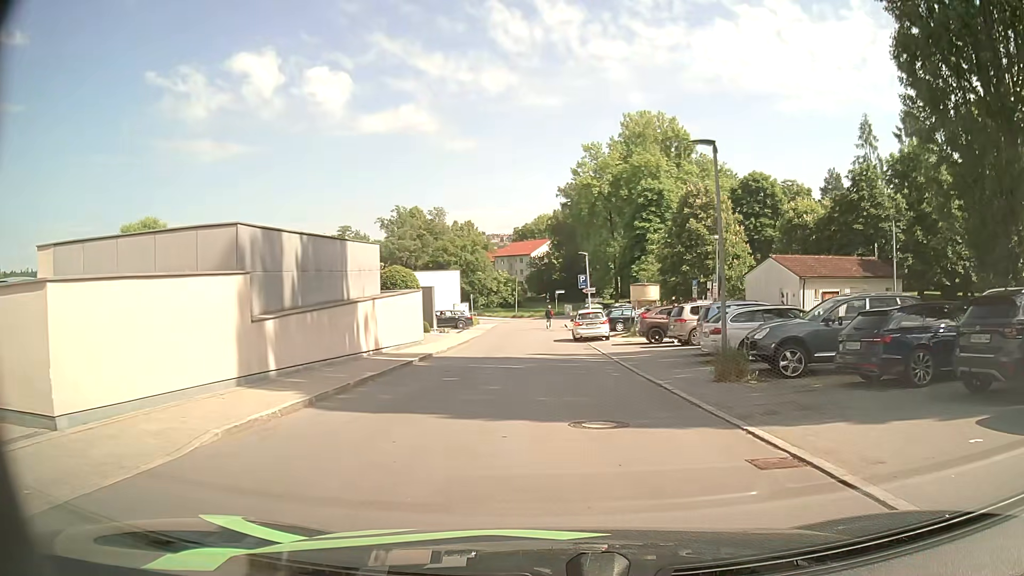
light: Day
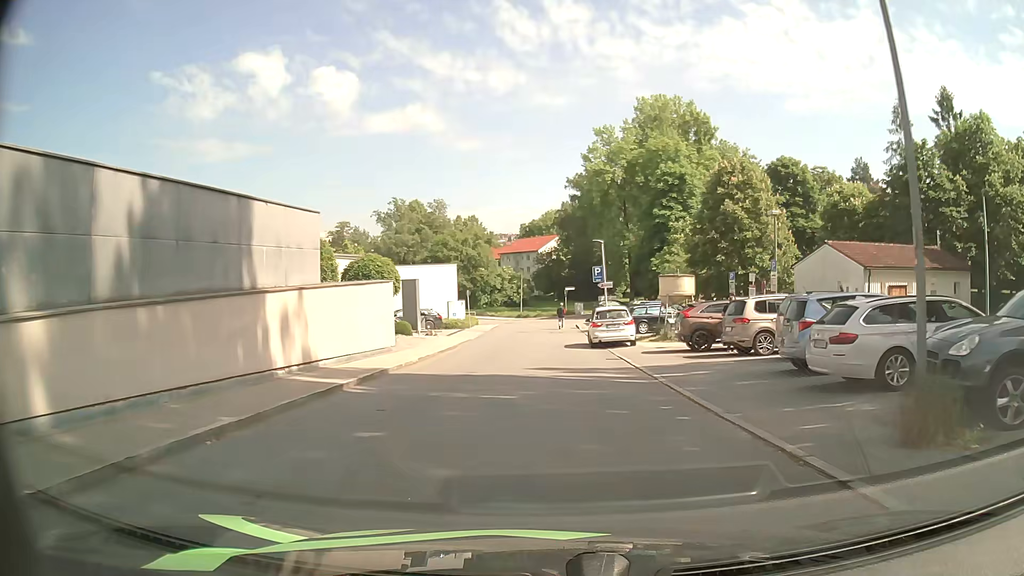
(0.0, +7.5) m; 0°
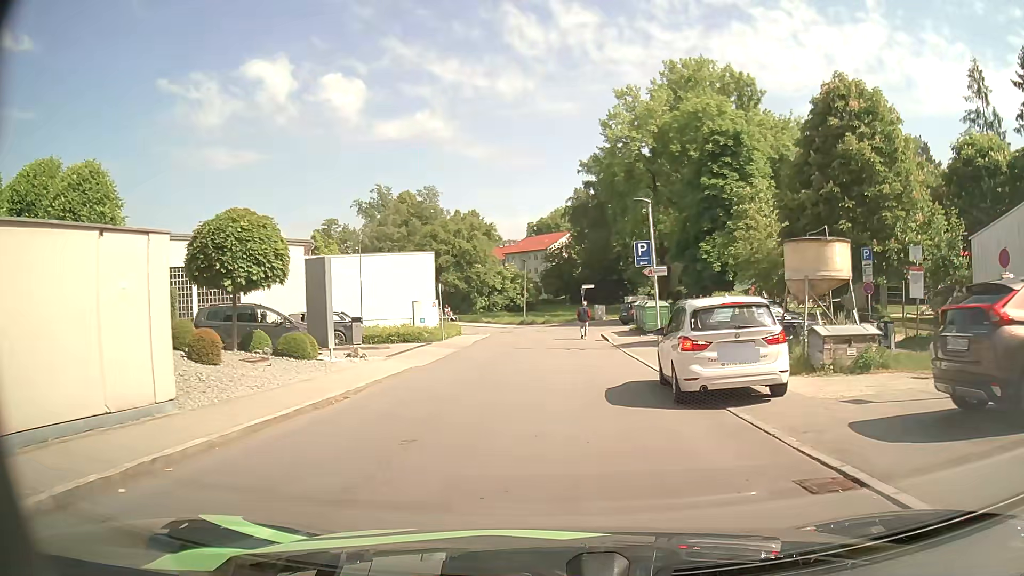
(-0.1, +15.8) m; -1°
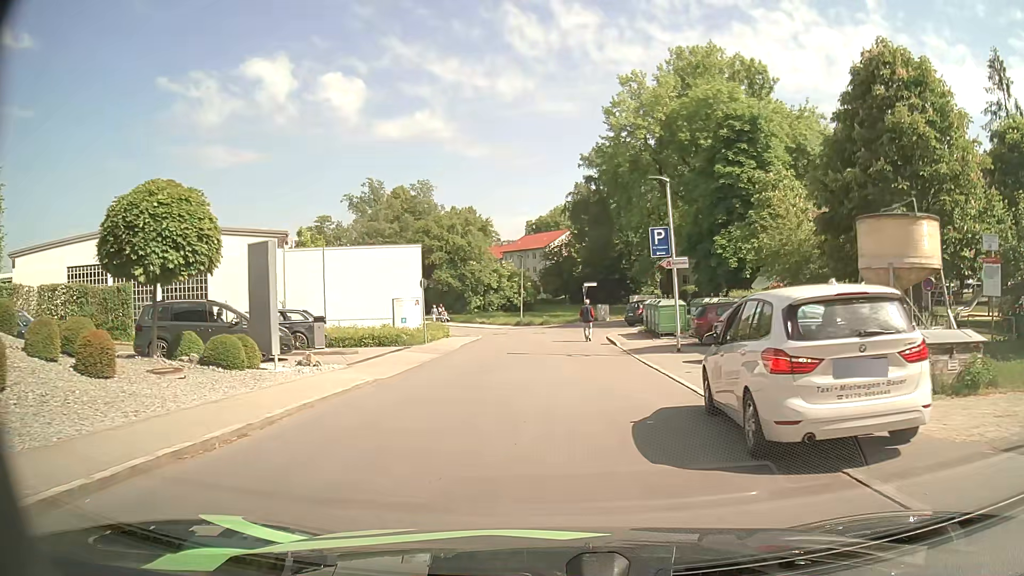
(0.0, +4.1) m; 0°
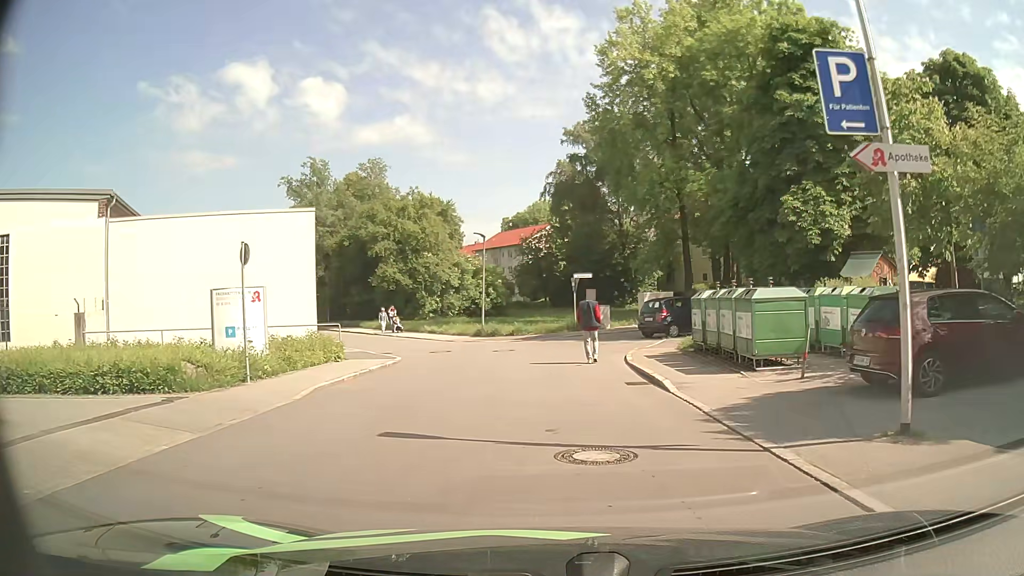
(+0.2, +14.7) m; +1°
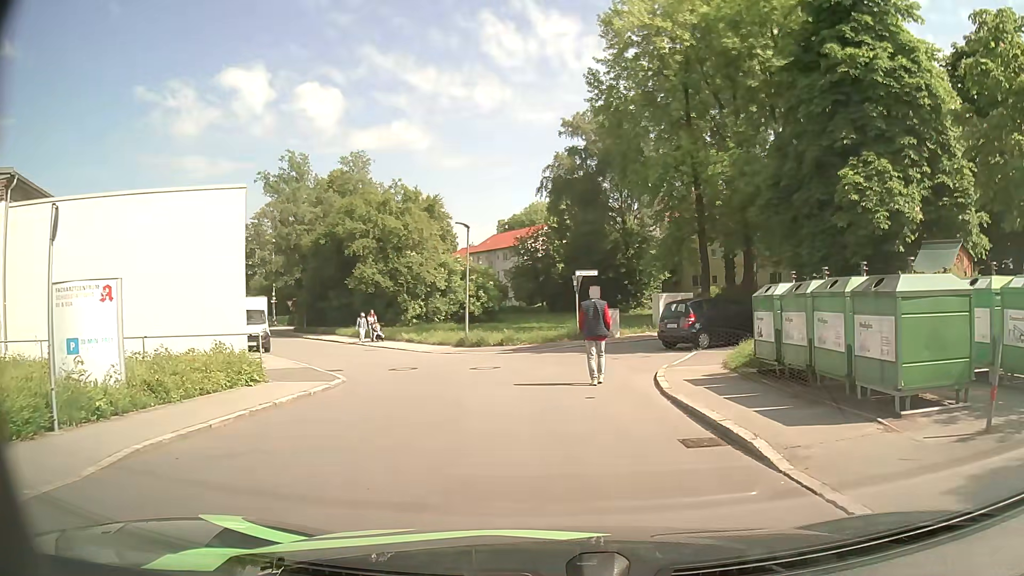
(0.0, +5.5) m; +1°
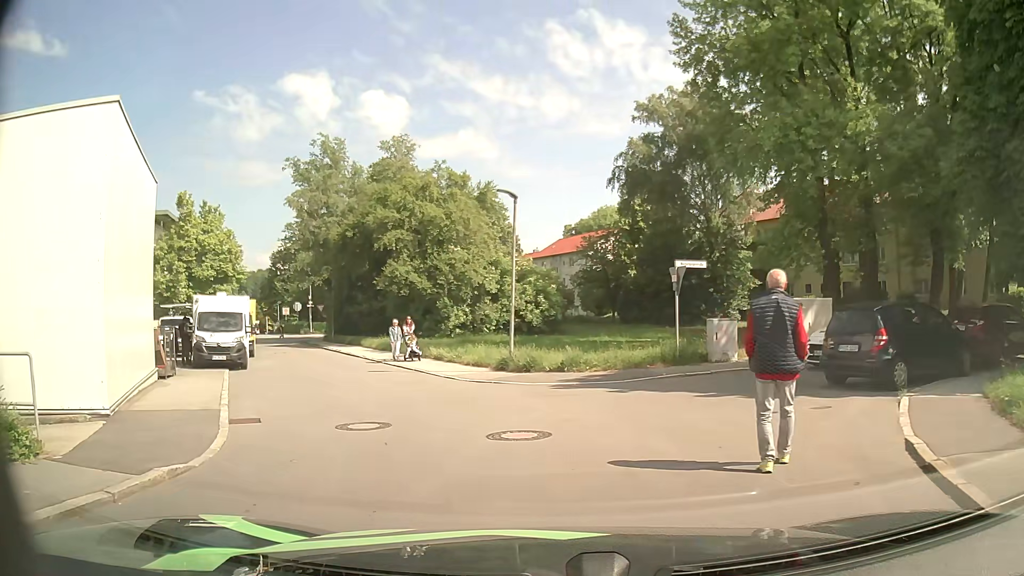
(-0.4, +9.0) m; -6°
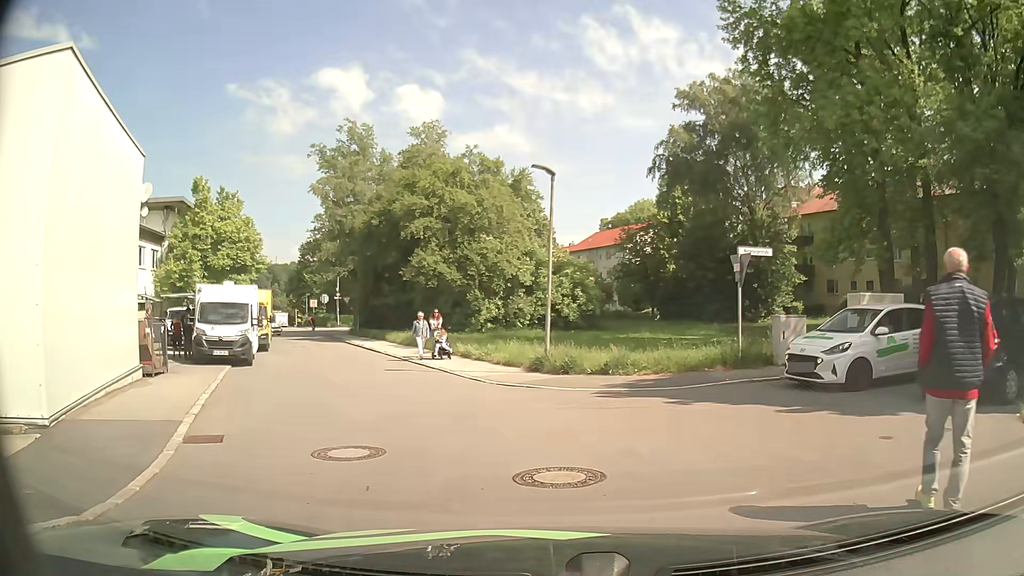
(-0.1, +2.5) m; -4°
